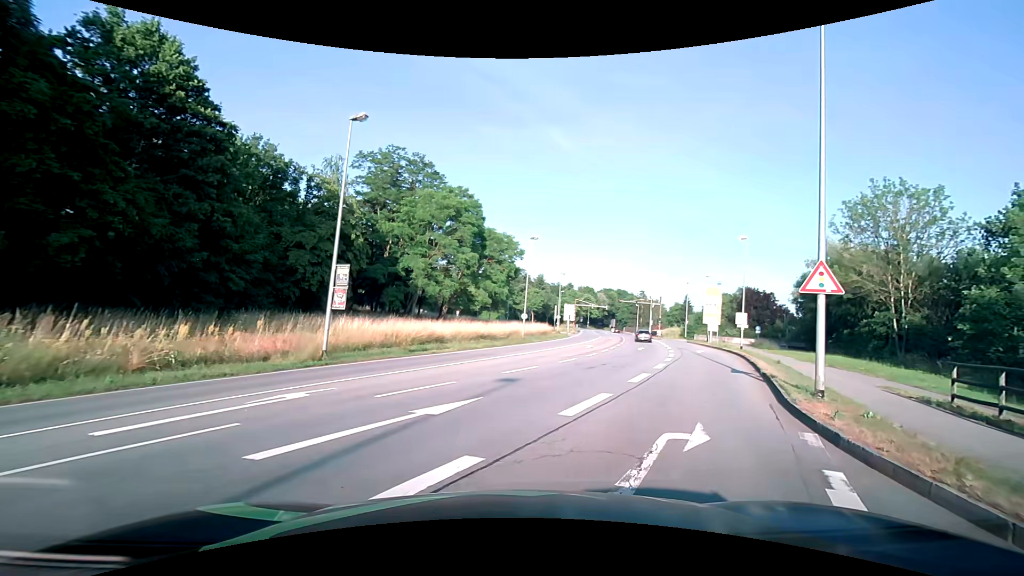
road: primary_link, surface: asphalt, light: Day
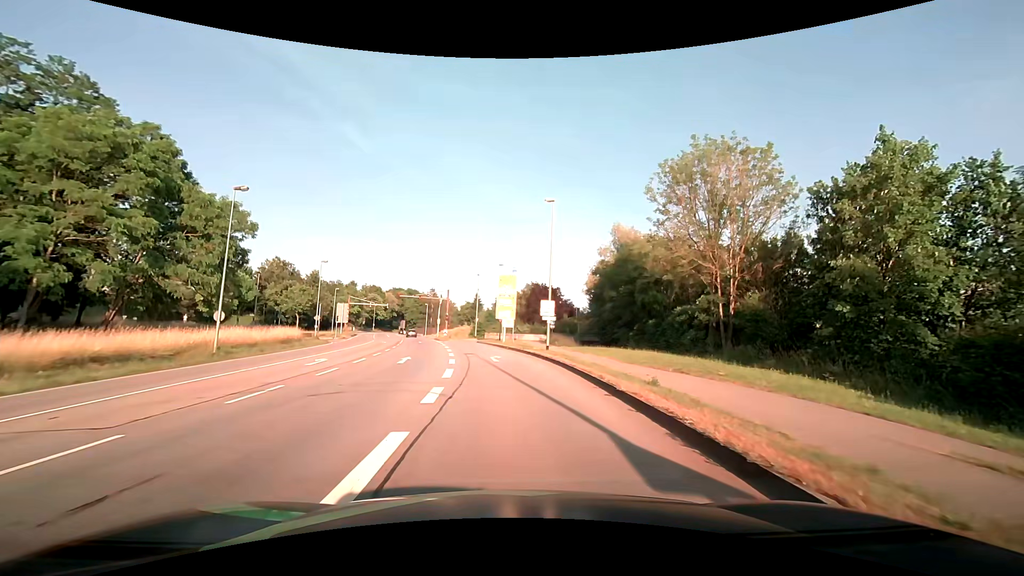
(+4.7, +15.6) m; +23°
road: primary
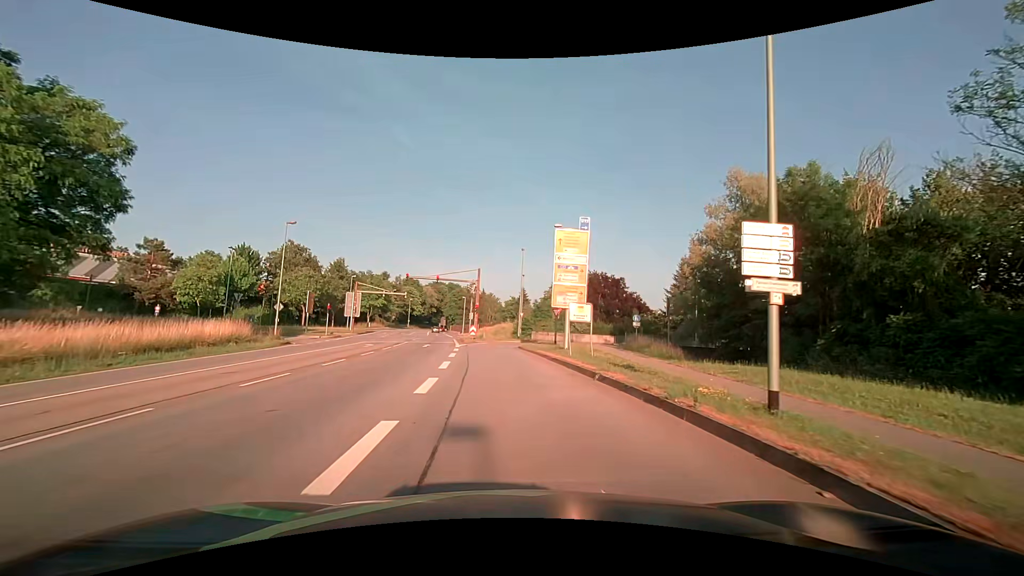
(-0.6, +23.4) m; -4°
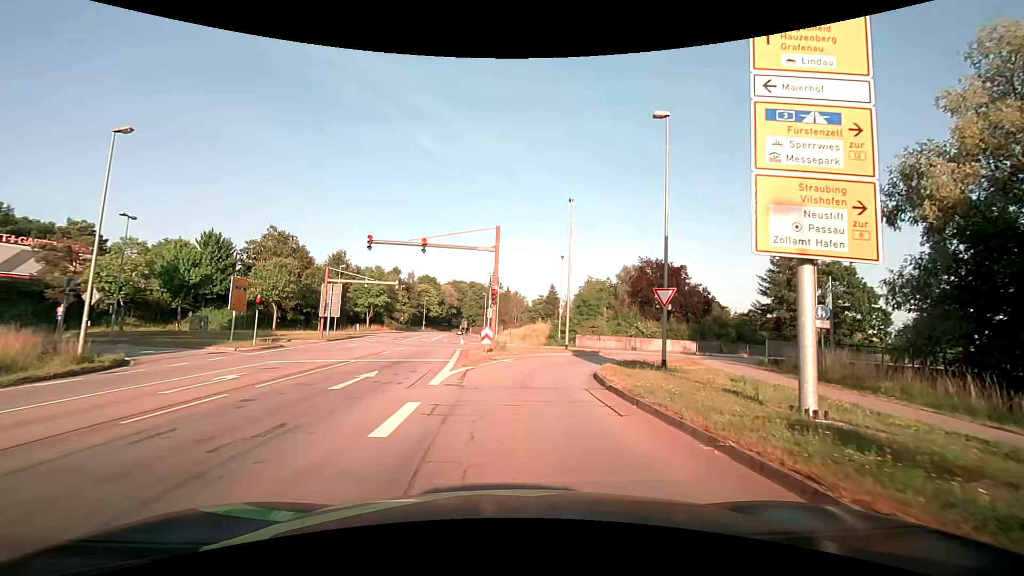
(-0.9, +21.8) m; -4°
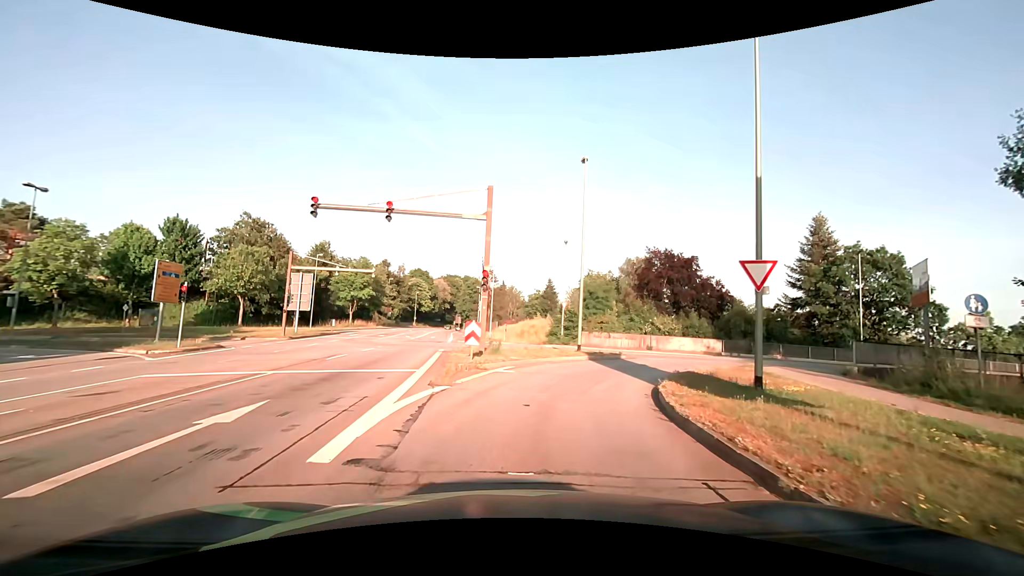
(+0.1, +7.2) m; +1°
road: primary_link
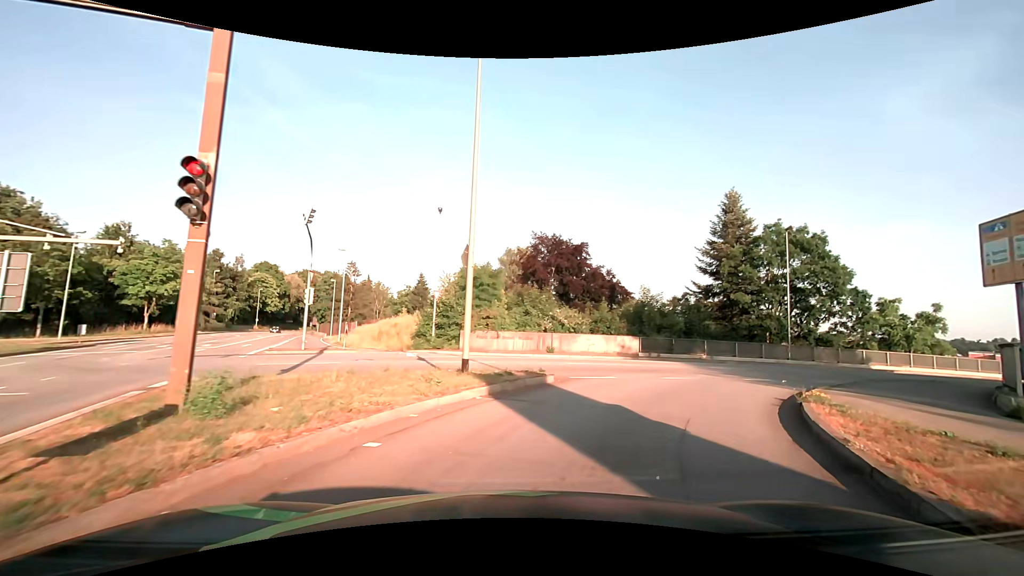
(+1.0, +12.8) m; +13°
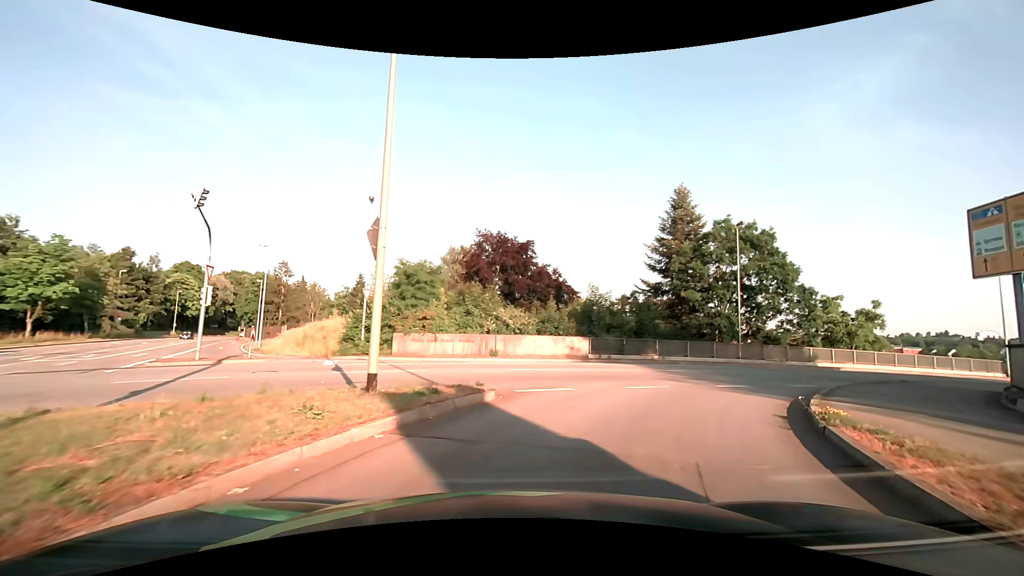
(+0.2, +3.1) m; +7°
(+2, +10) (+8, +18) (+16, +23) (+25, +27) (+35, +30) (+44, +32) (+54, +35) (+64, +37) (+74, +40) (+83, +42) m
